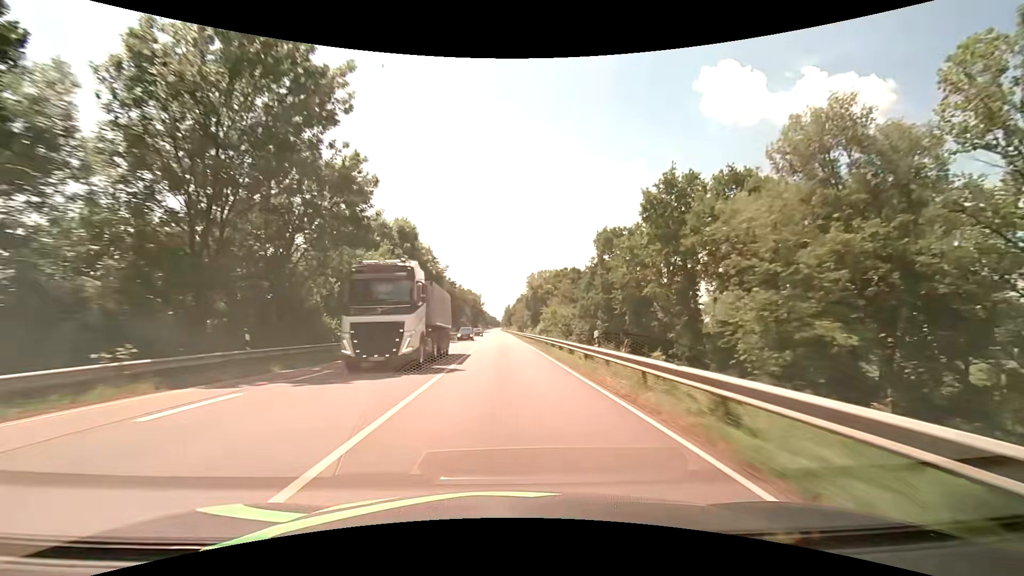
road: primary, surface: asphalt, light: Day
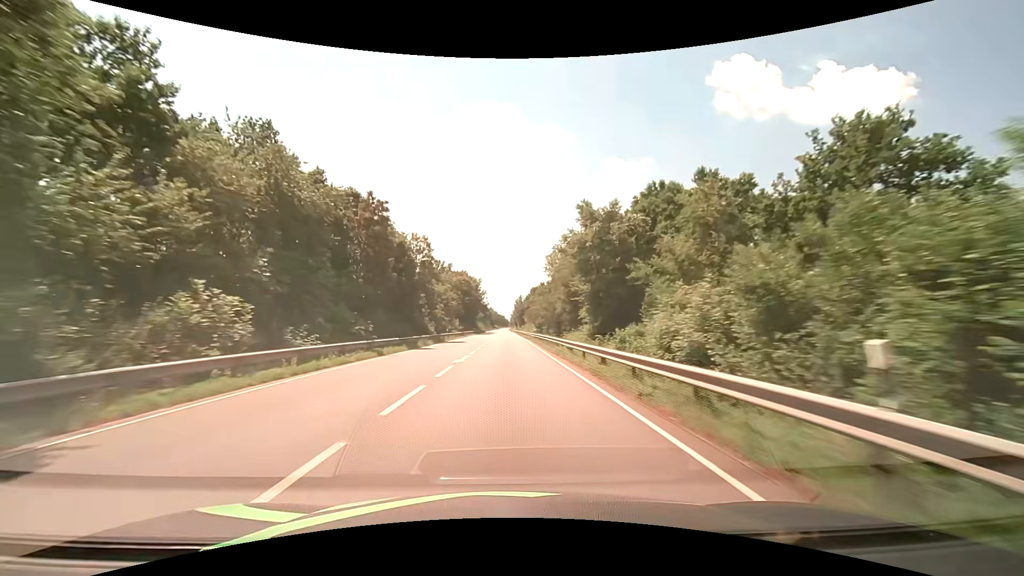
(-0.7, +63.2) m; -1°
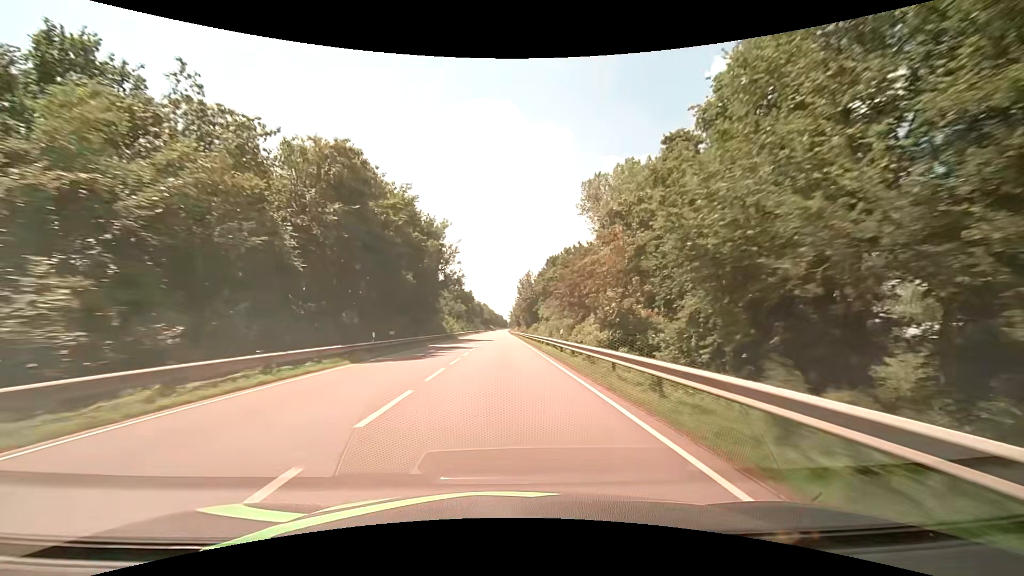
(+0.1, +78.9) m; 0°
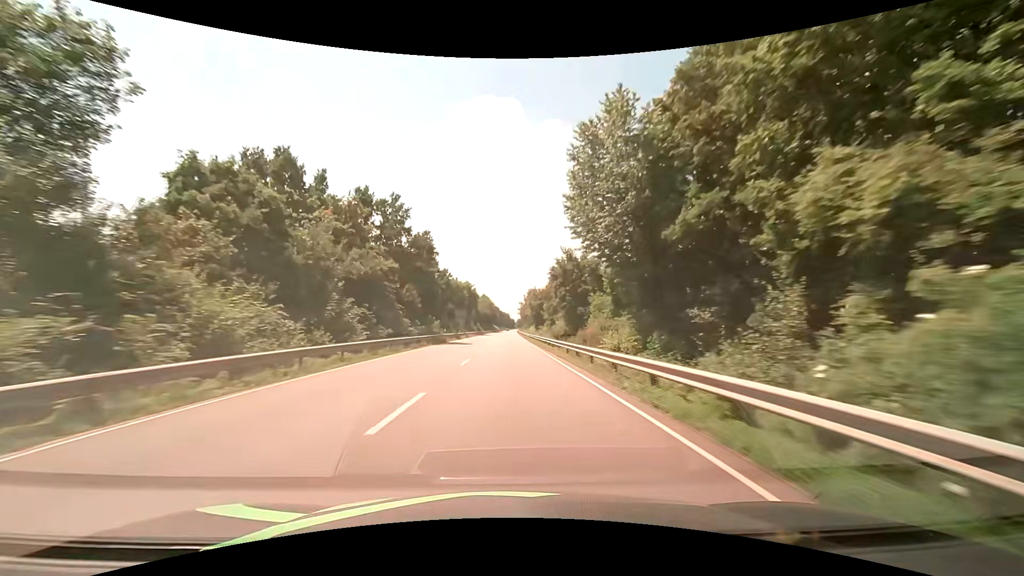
(-0.9, +78.9) m; -1°
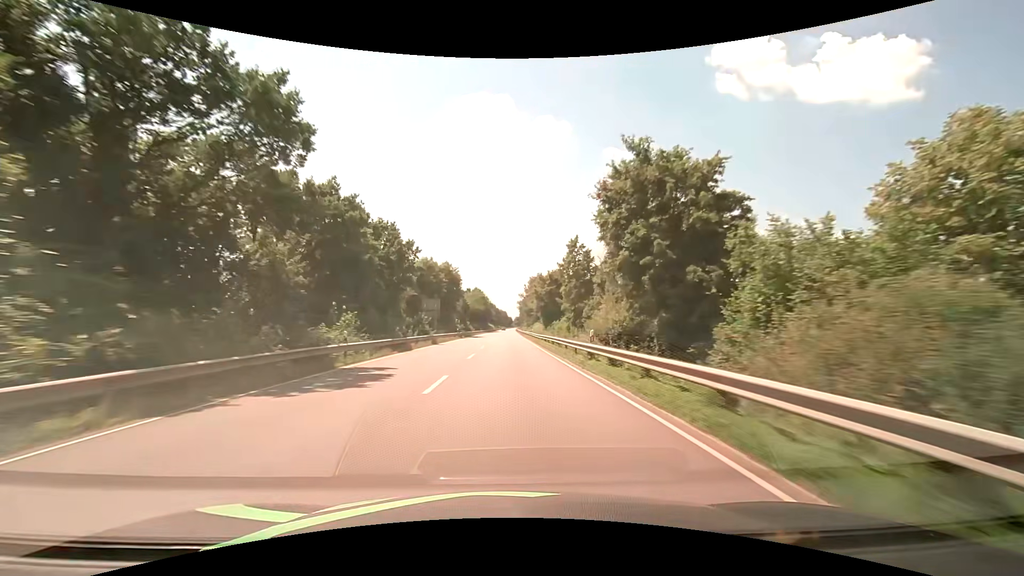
(+0.1, +31.6) m; +1°
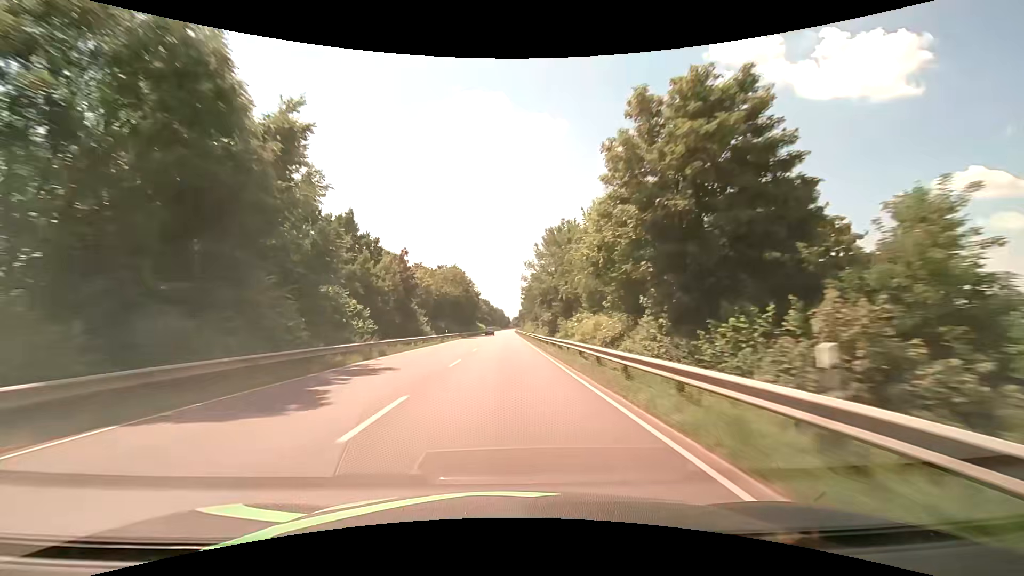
(0.0, +63.2) m; 0°
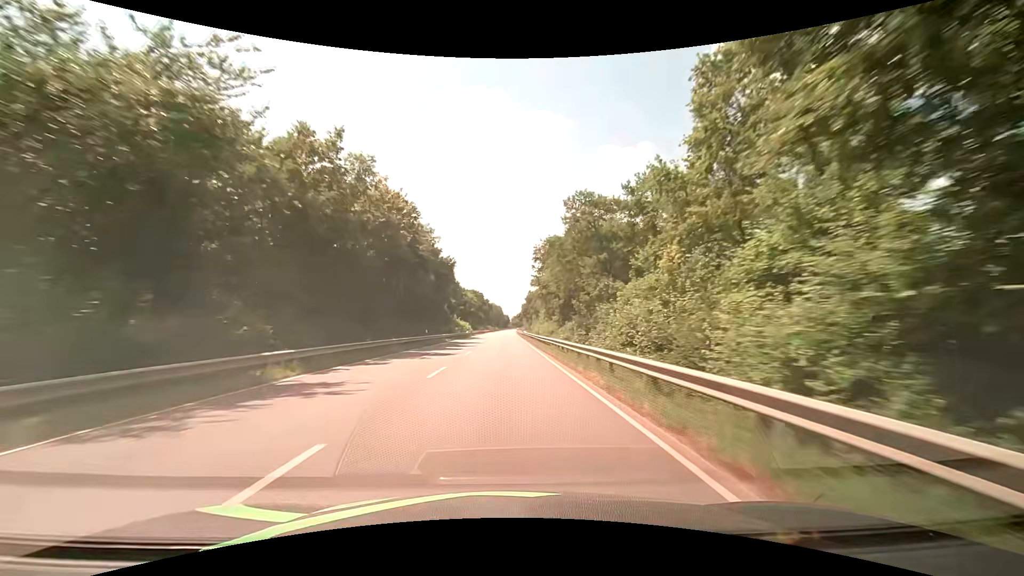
(-0.1, +63.2) m; 0°
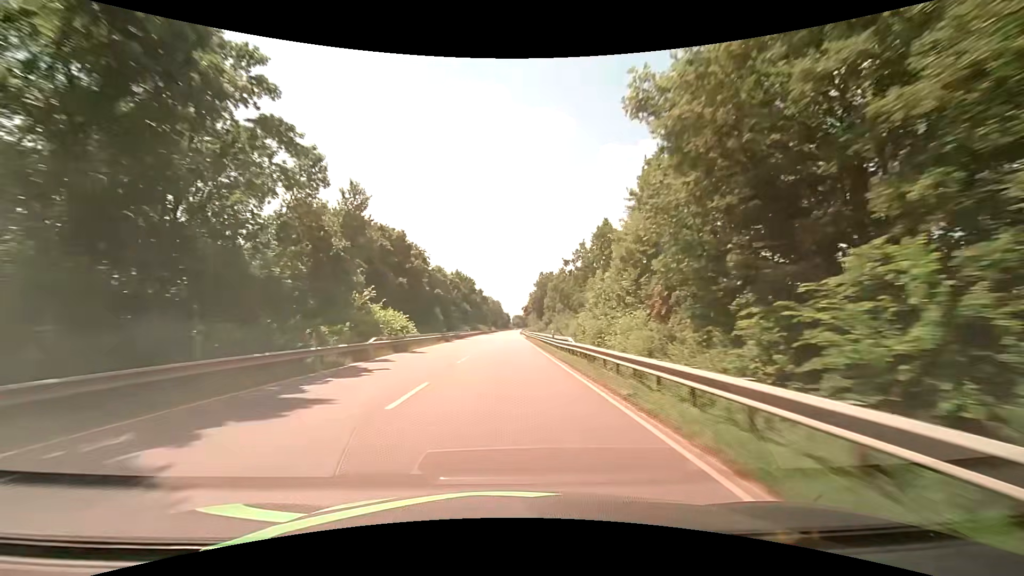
(+0.2, +63.2) m; 0°
(0, +10) (0, +20) (0, +30) (0, +40) (0, +50) (0, +60) (+1, +70) (+1, +80) (+1, +90) (+1, +100) m
